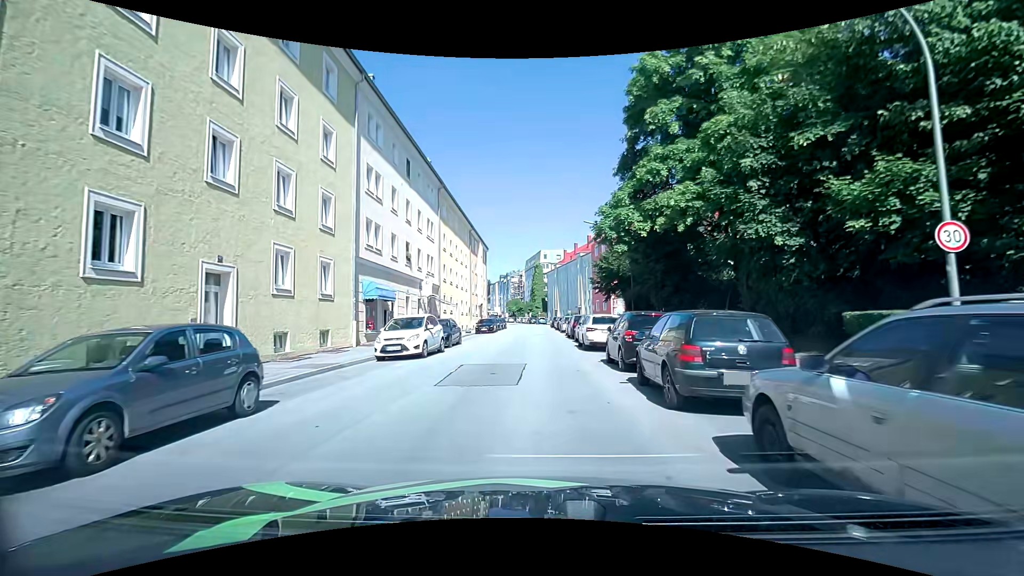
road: tertiary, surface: asphalt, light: Day
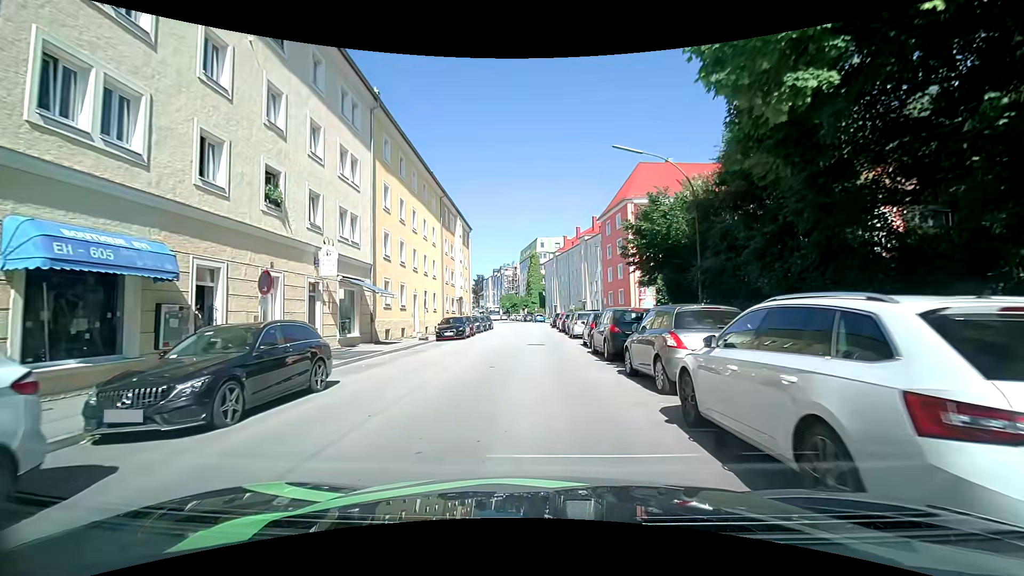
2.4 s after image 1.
(+0.1, +17.1) m; +1°
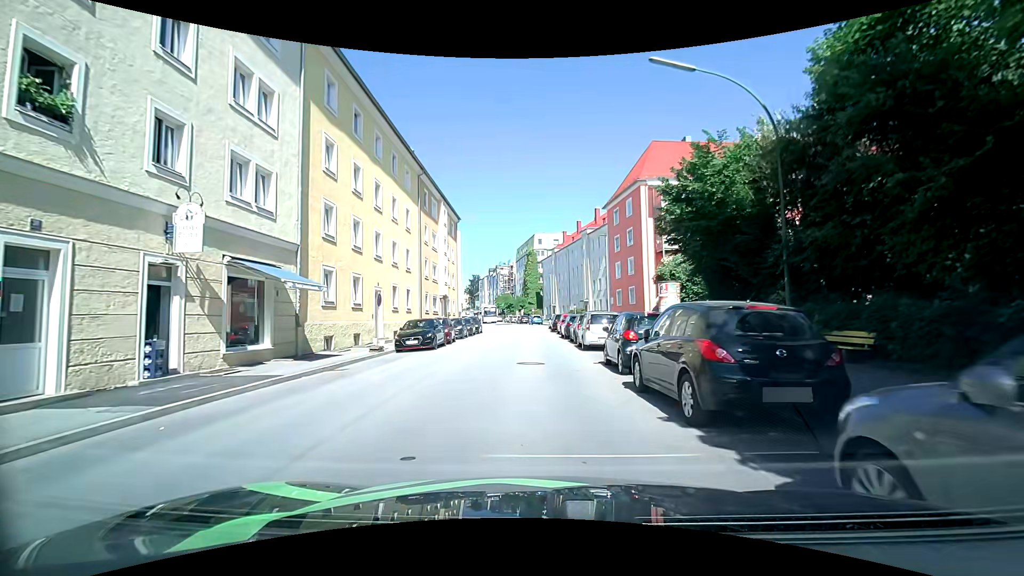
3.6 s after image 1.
(0.0, +8.0) m; 0°
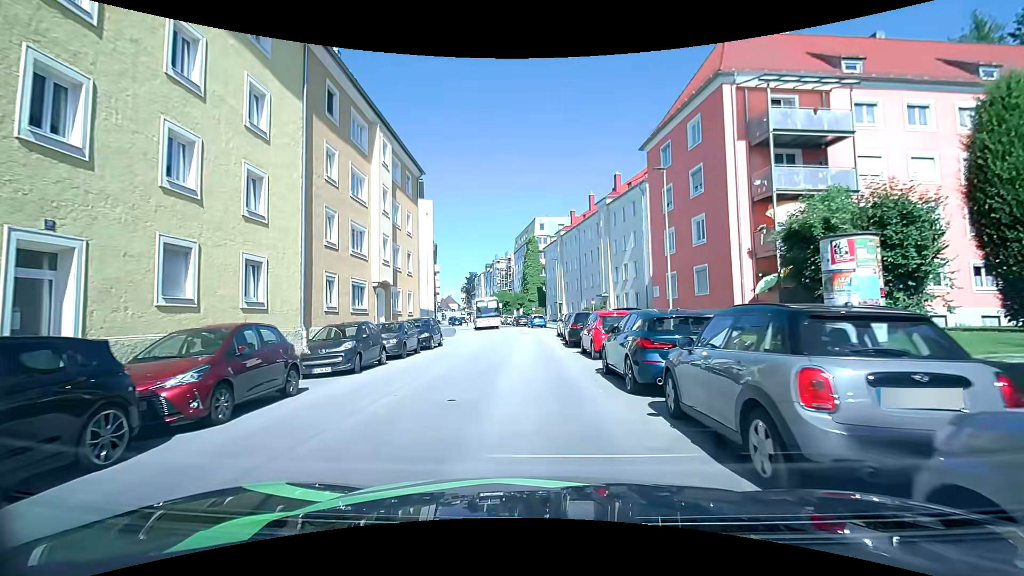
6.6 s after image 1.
(-0.1, +19.8) m; -1°
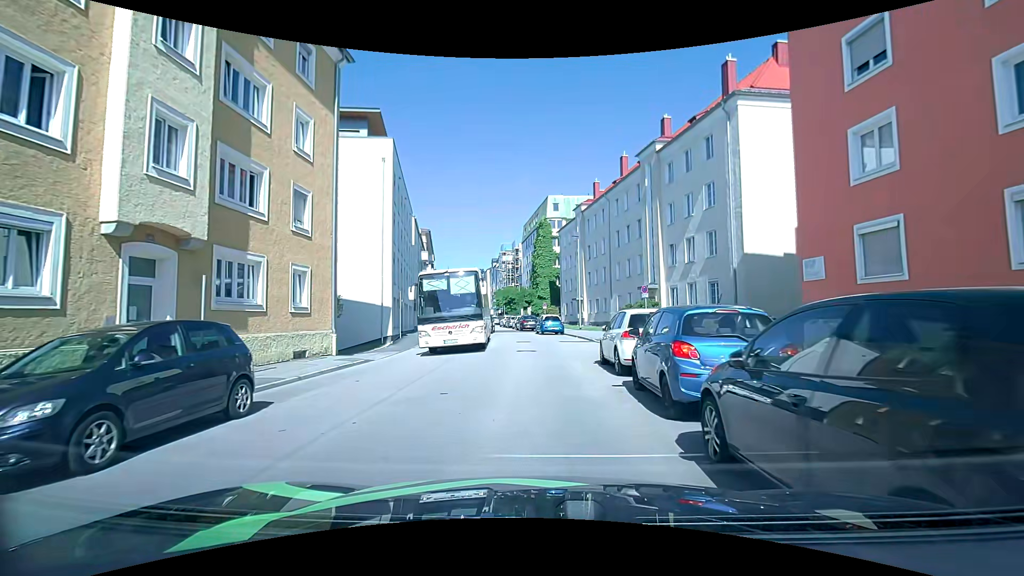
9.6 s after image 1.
(-0.1, +18.2) m; -1°
(0, +10) (0, +20) (-1, +30) (-2, +40) (-4, +50) (-6, +60) (-8, +69) (-10, +79) (-12, +89) (-14, +99) m
